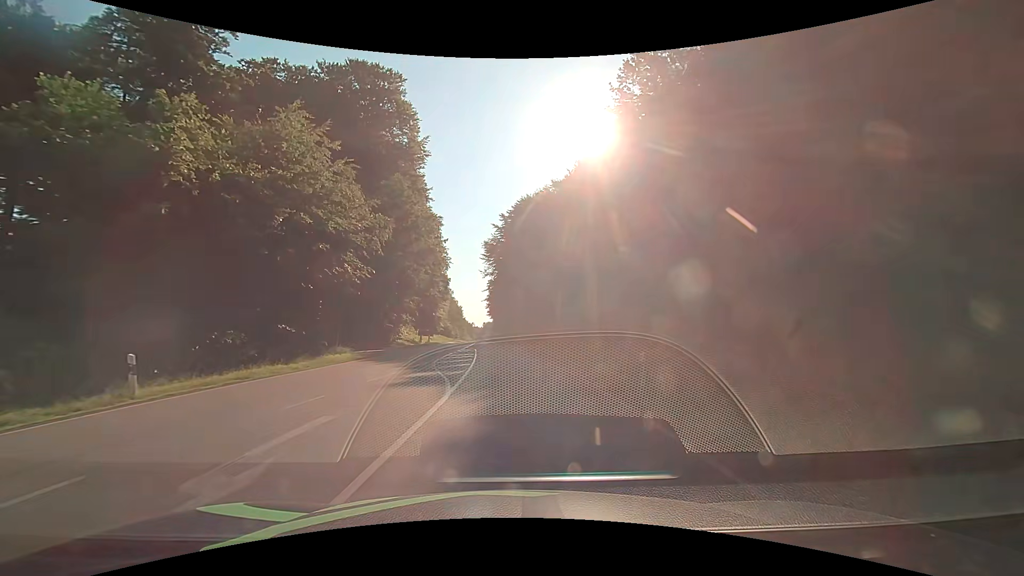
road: secondary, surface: asphalt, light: Day
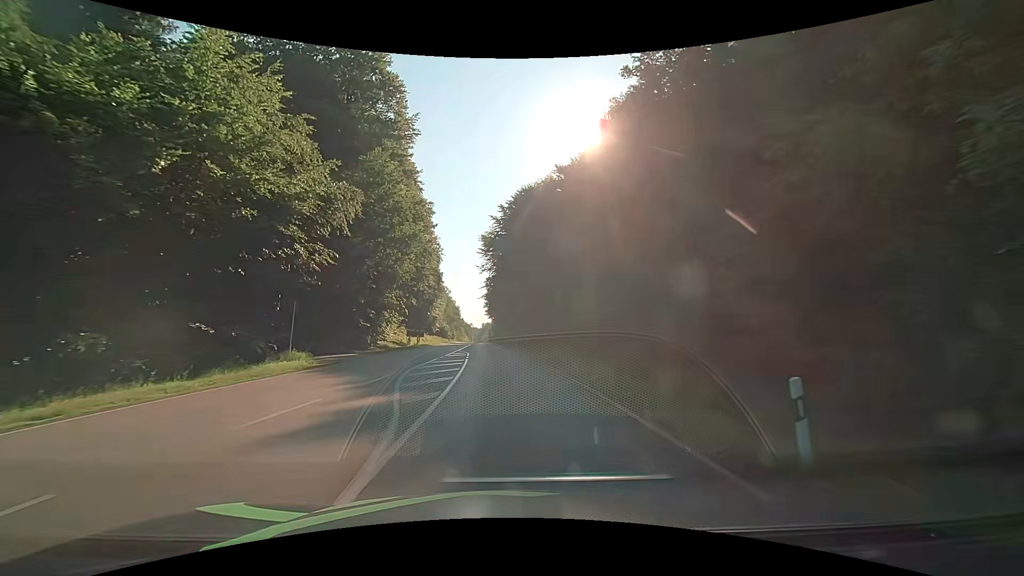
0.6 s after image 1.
(+0.1, +6.9) m; 0°
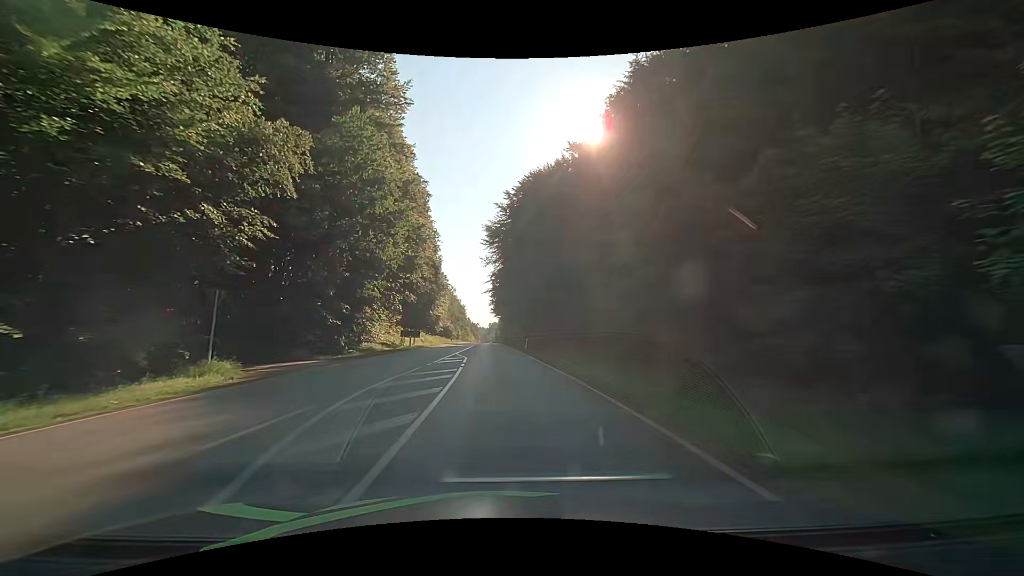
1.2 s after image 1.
(0.0, +7.6) m; +1°
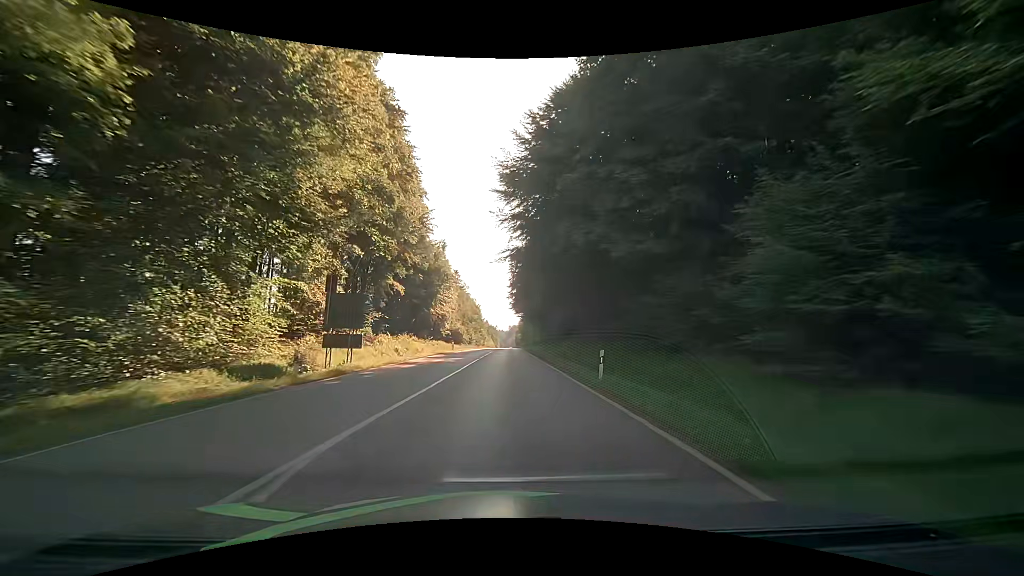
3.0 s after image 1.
(-1.2, +27.5) m; -3°
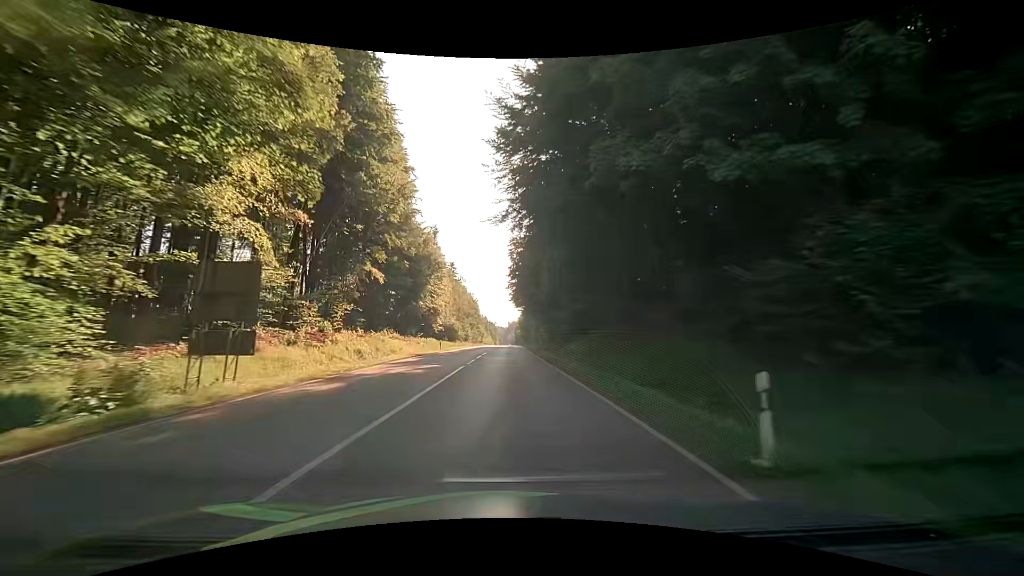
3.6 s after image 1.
(0.0, +10.6) m; 0°
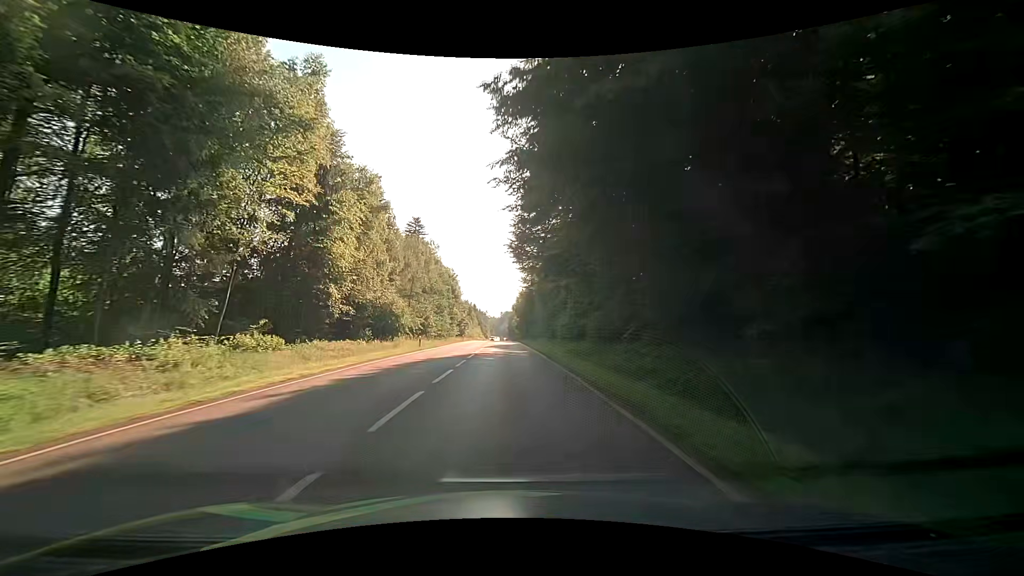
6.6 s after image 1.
(+0.6, +52.2) m; +1°
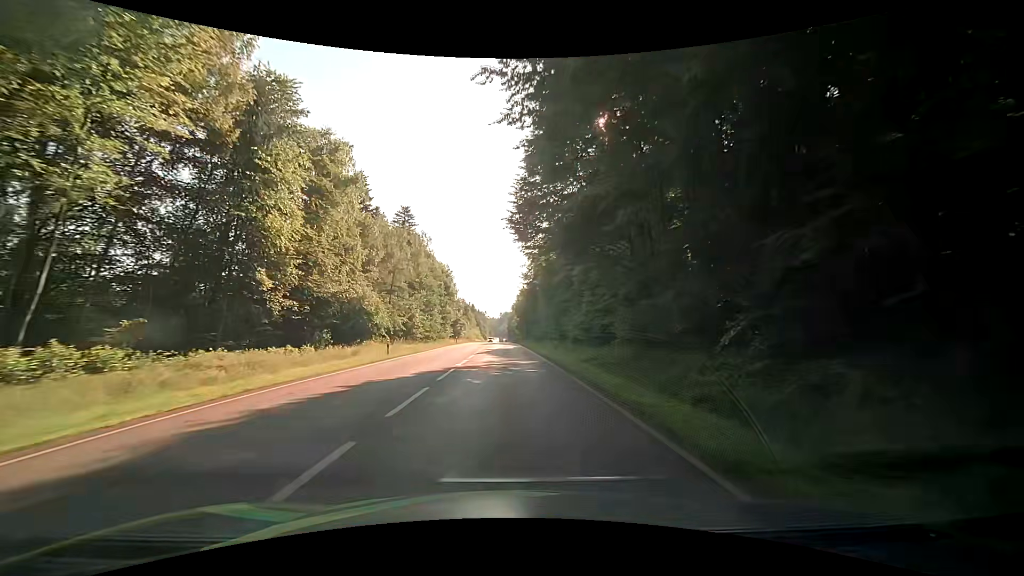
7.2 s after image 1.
(0.0, +10.8) m; 0°
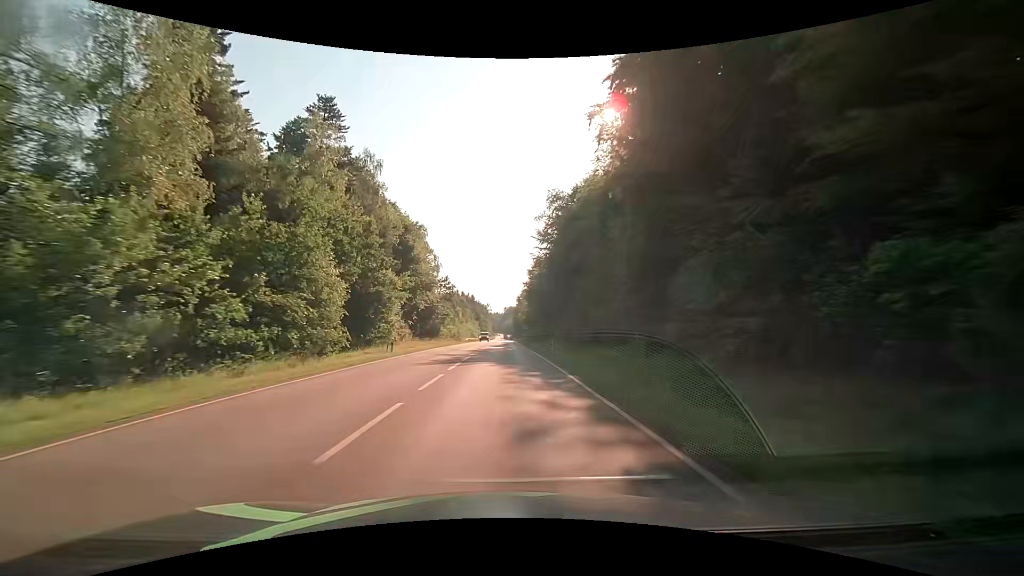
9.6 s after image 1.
(+0.1, +45.5) m; 0°
(0, +10) (0, +20) (0, +30) (0, +40) (0, +50) (-1, +60) (-1, +70) (-1, +80) (-1, +90) (-1, +100) m
